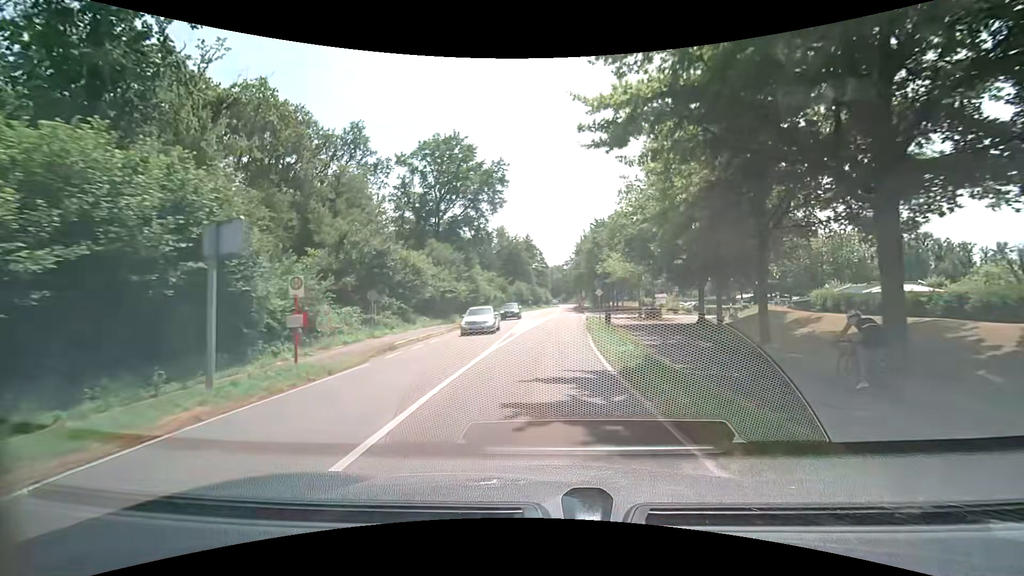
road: secondary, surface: asphalt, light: Day
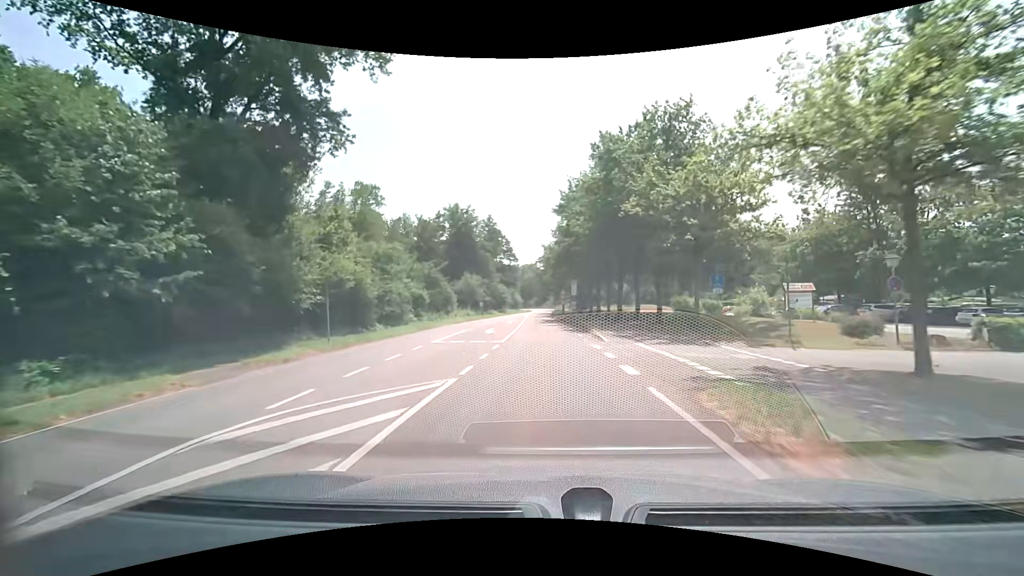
(+1.5, +41.4) m; +3°
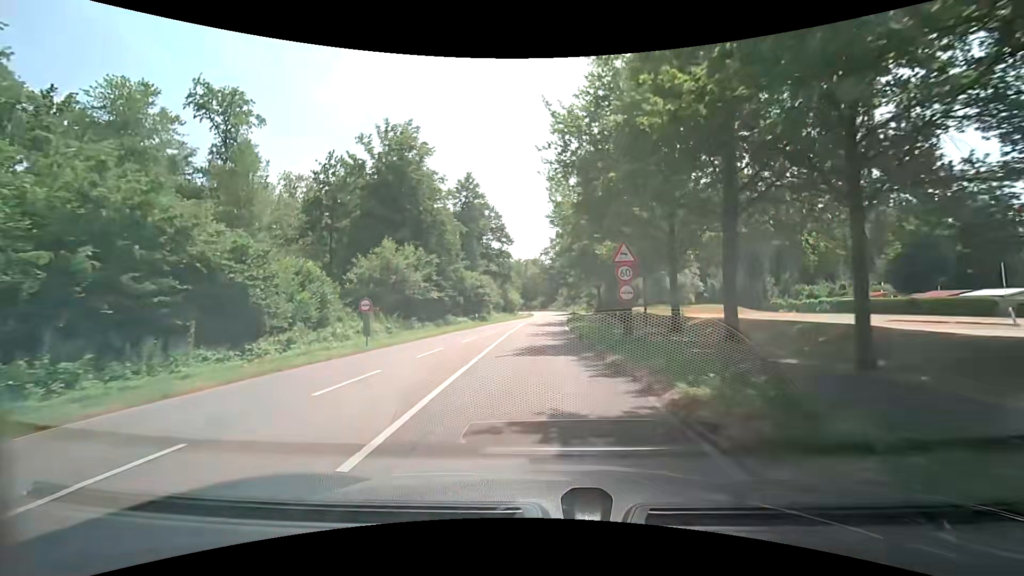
(-0.4, +42.4) m; -1°
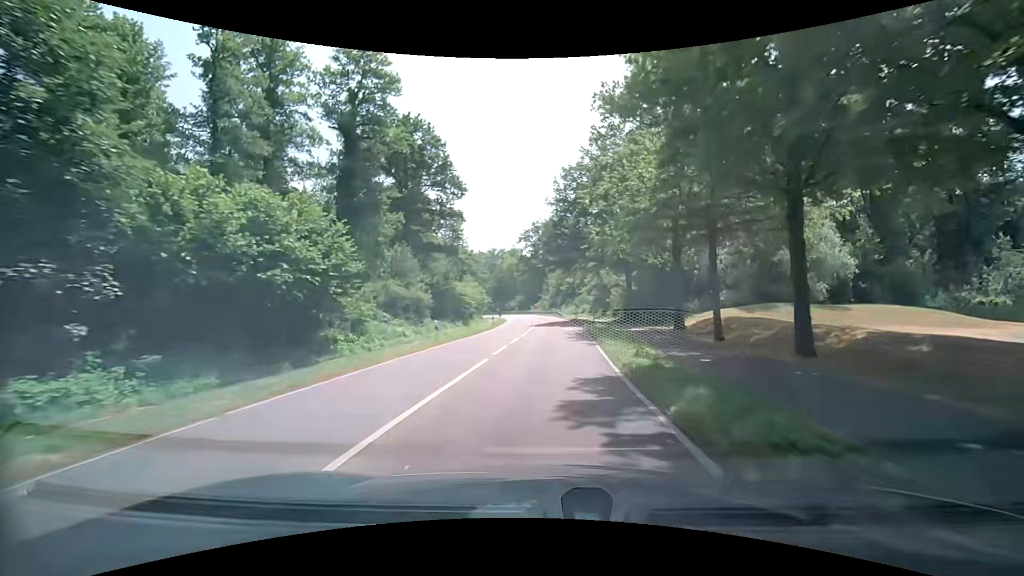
(+0.3, +43.0) m; +2°
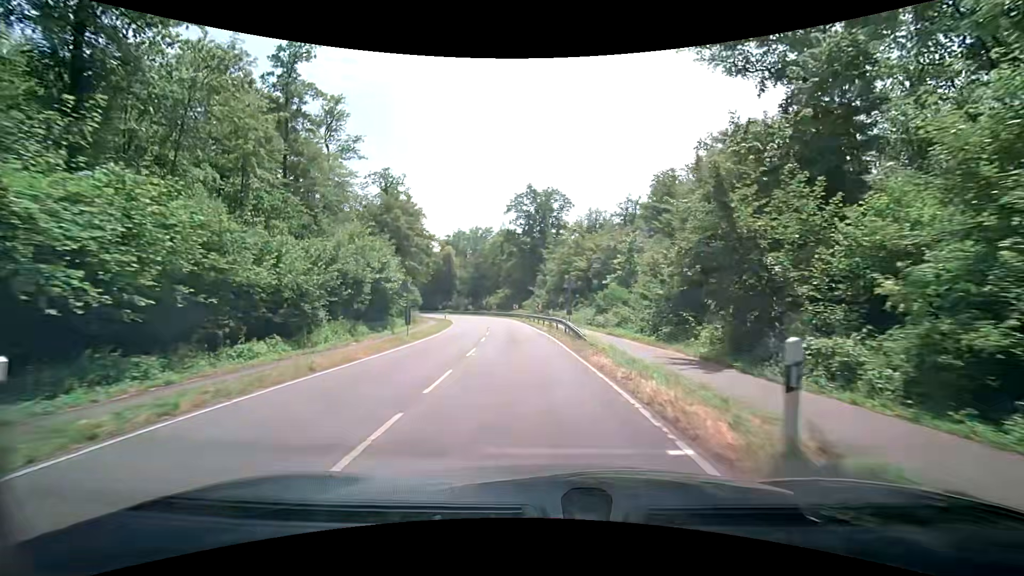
(+0.7, +43.3) m; +1°
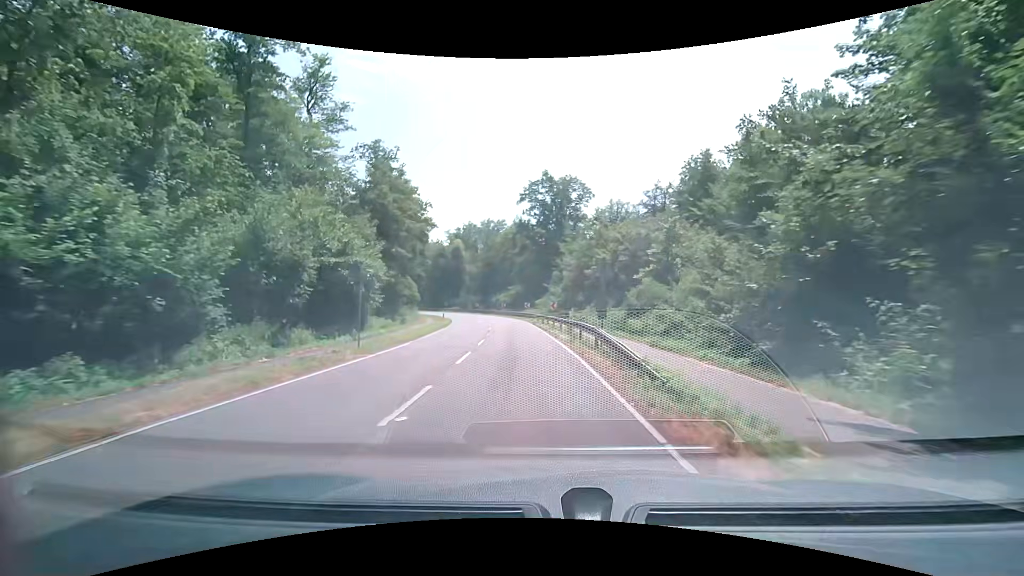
(-0.1, +8.6) m; -1°
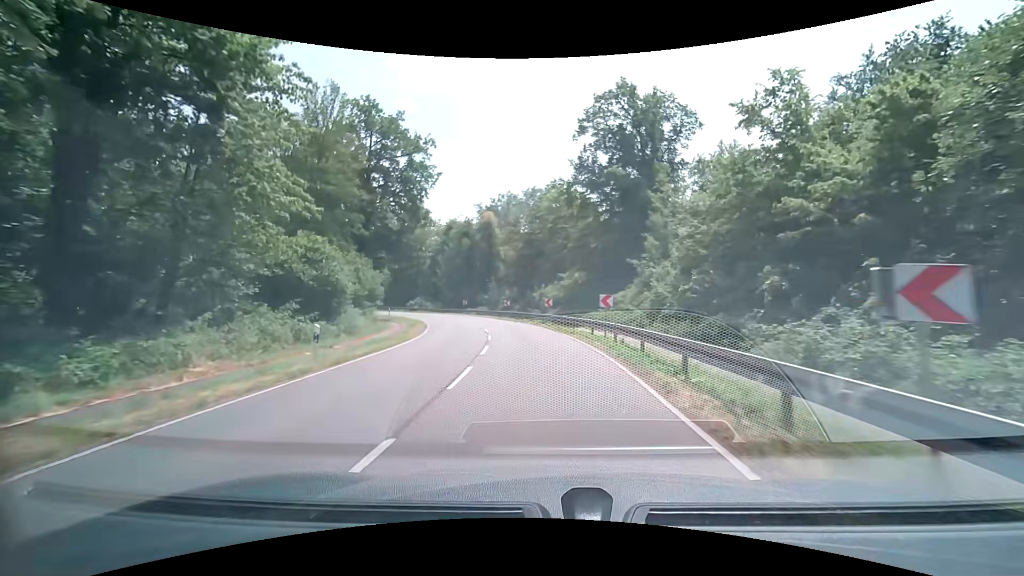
(-2.2, +34.6) m; -7°
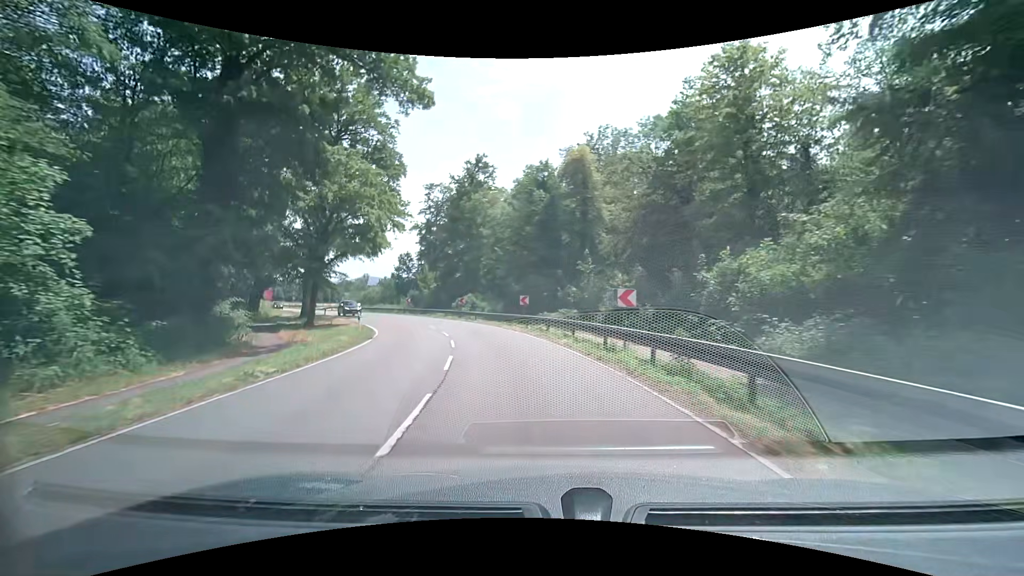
(-2.8, +34.5) m; -11°
(-1, +10) (-2, +20) (-5, +30) (-8, +39) (-13, +48) (-18, +56) (-24, +64) (-30, +72) (-36, +80) (-42, +88) m
